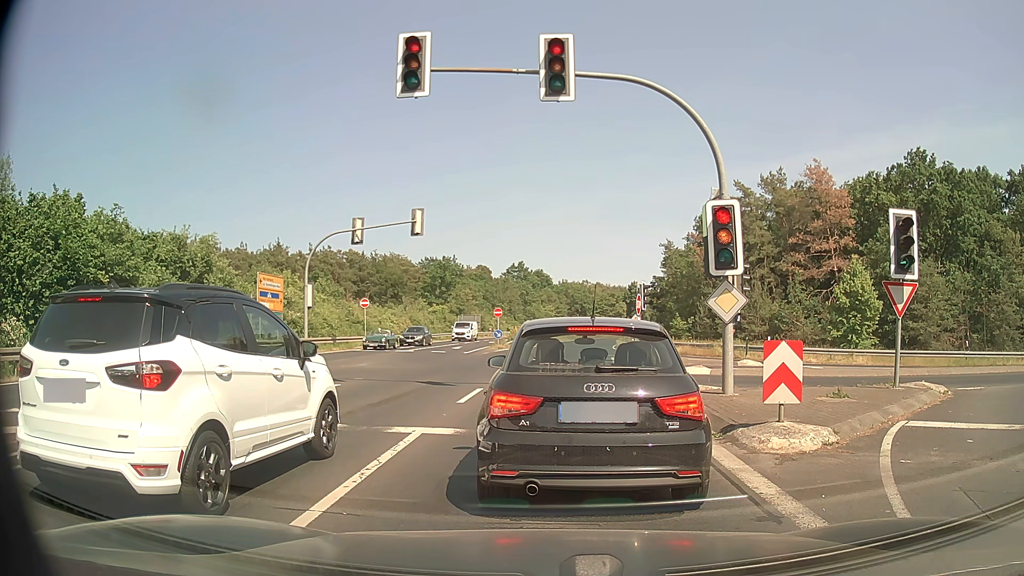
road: secondary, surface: asphalt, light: Day
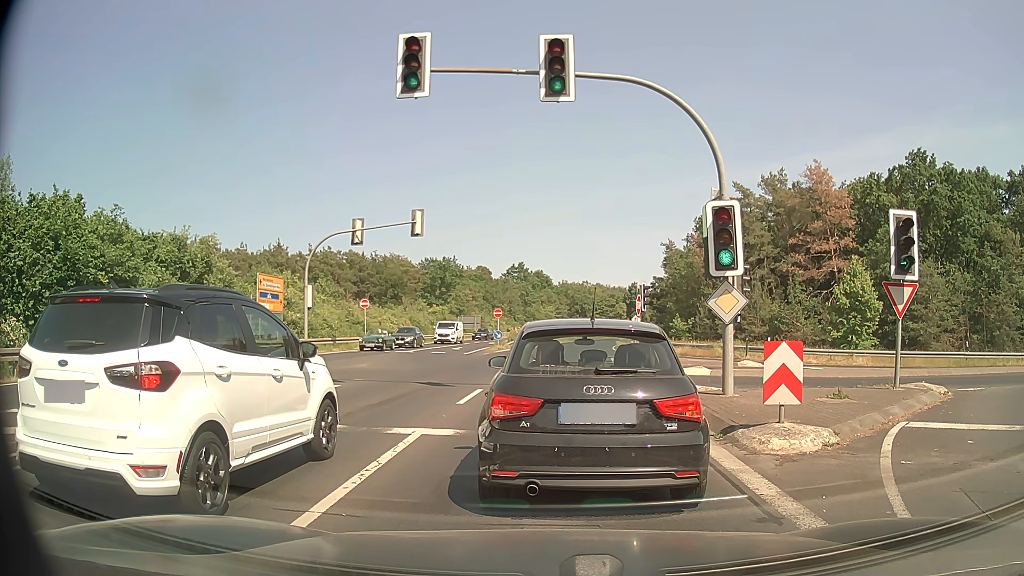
(0.0, 0.0) m; 0°
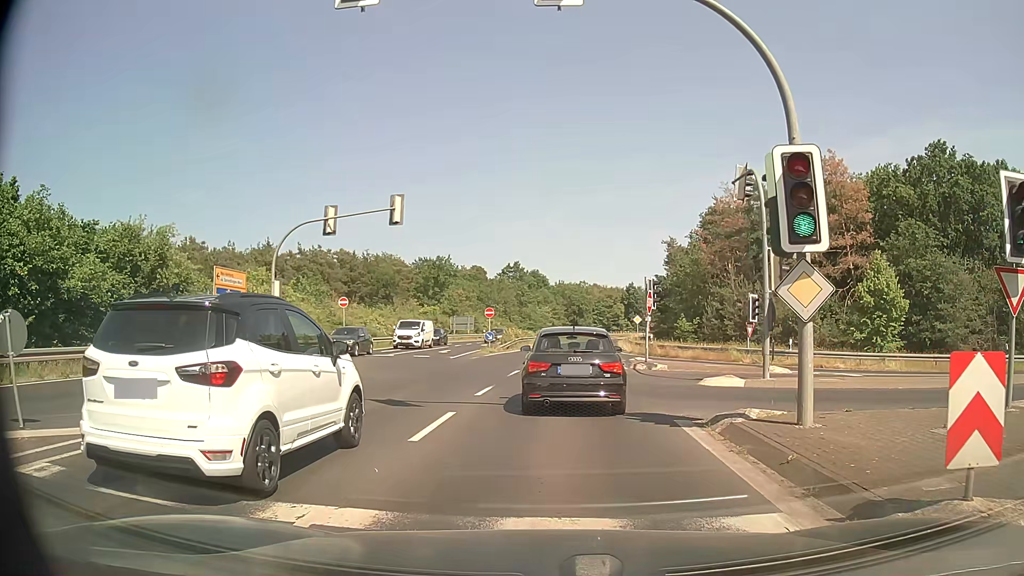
(0.0, +4.4) m; 0°
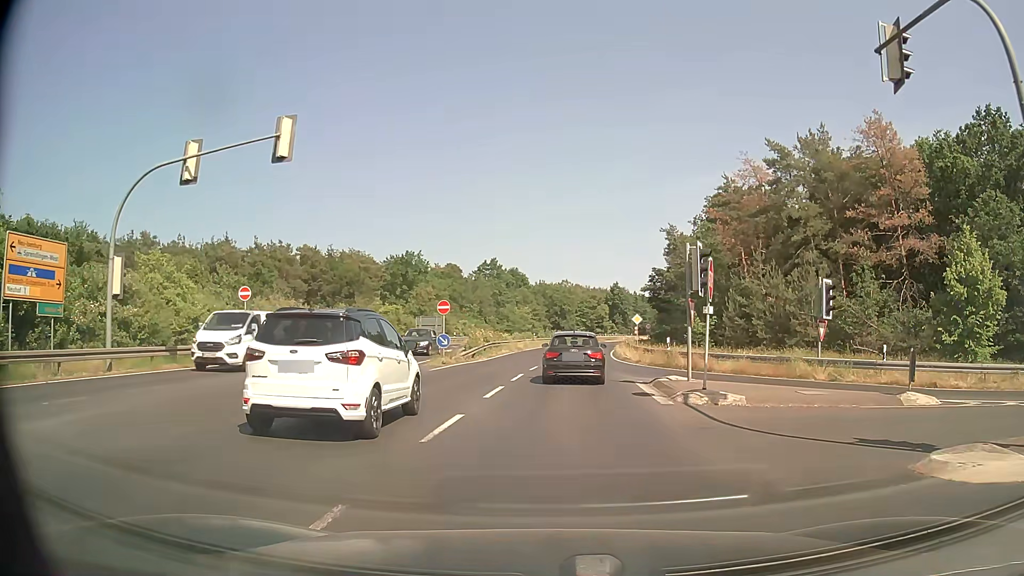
(0.0, +12.4) m; +1°
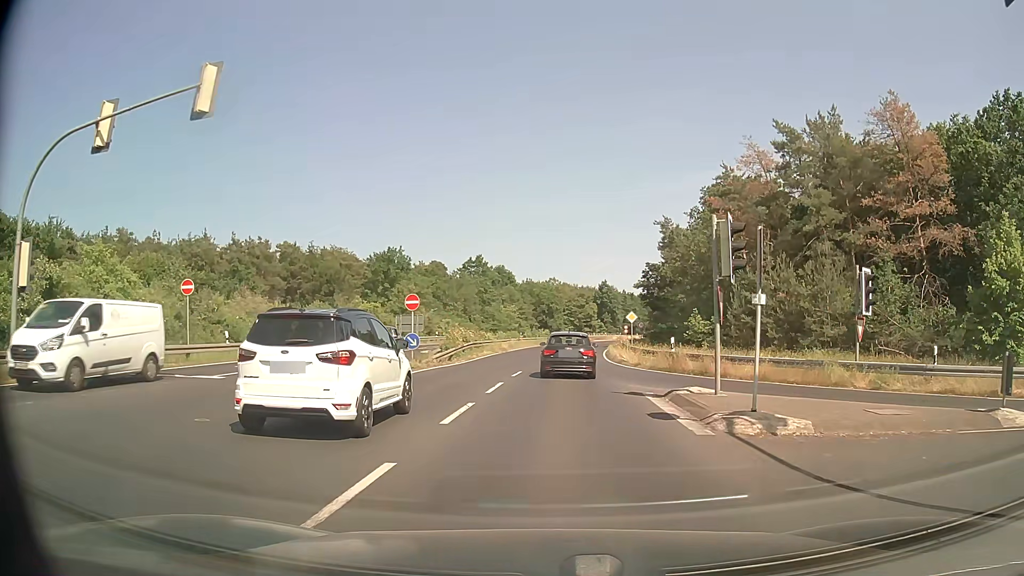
(0.0, +4.4) m; +1°
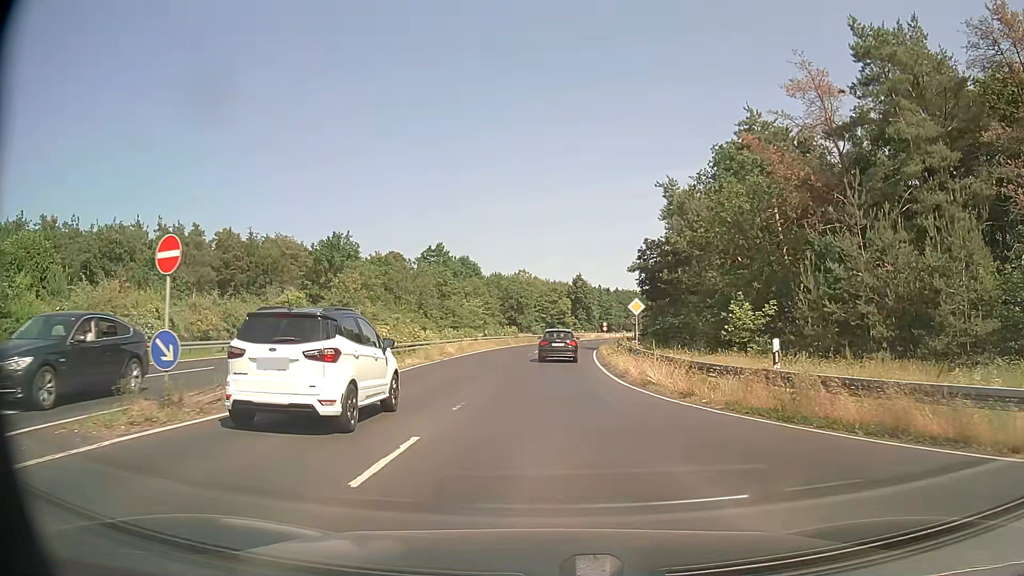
(+0.4, +15.9) m; +2°
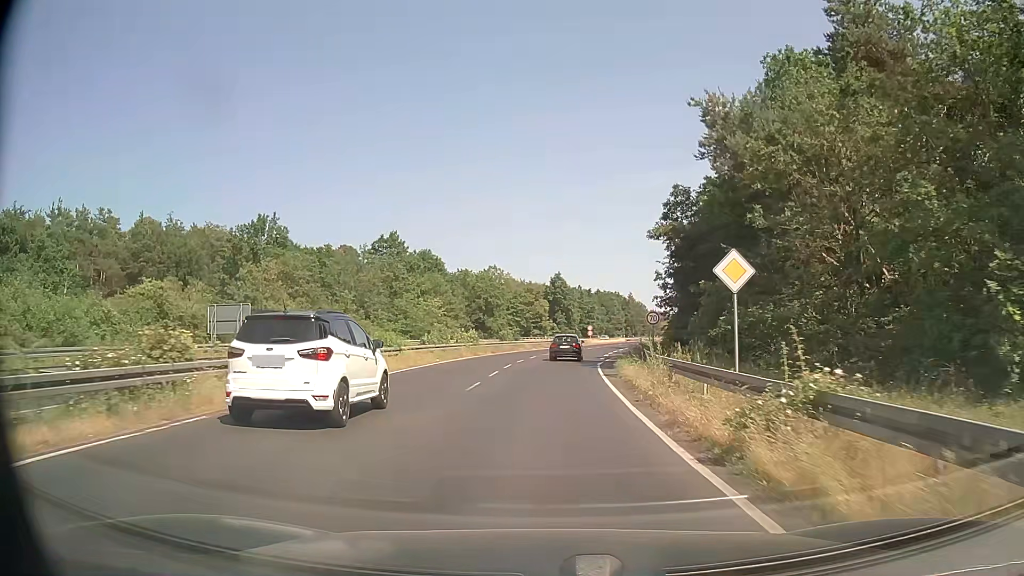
(+0.5, +20.0) m; +2°
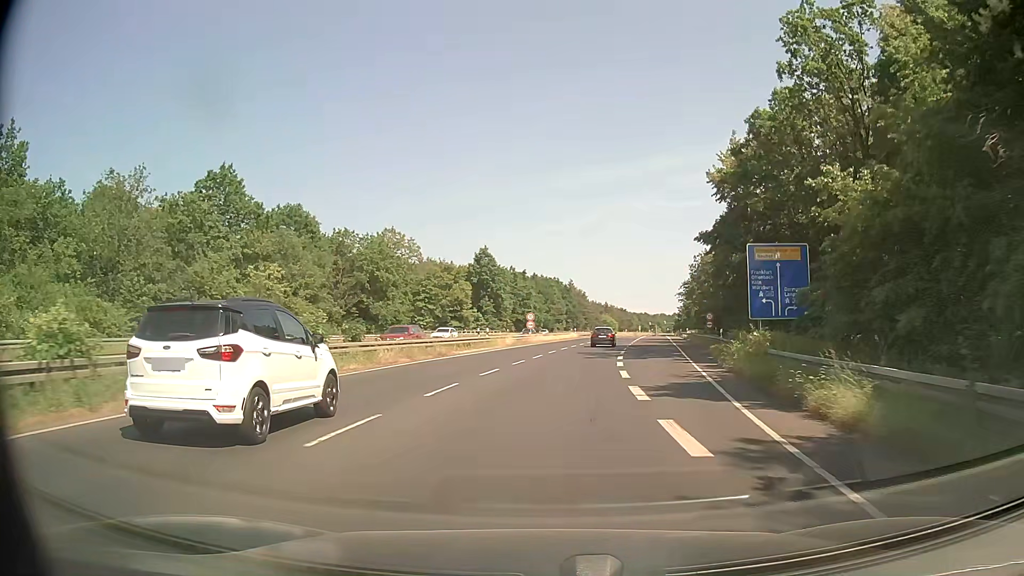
(+1.7, +39.1) m; +6°
(0, +10) (+1, +20) (+2, +30) (+3, +40) (+4, +50) (+6, +60) (+7, +70) (+9, +79) (+11, +89) (+12, +99) m
